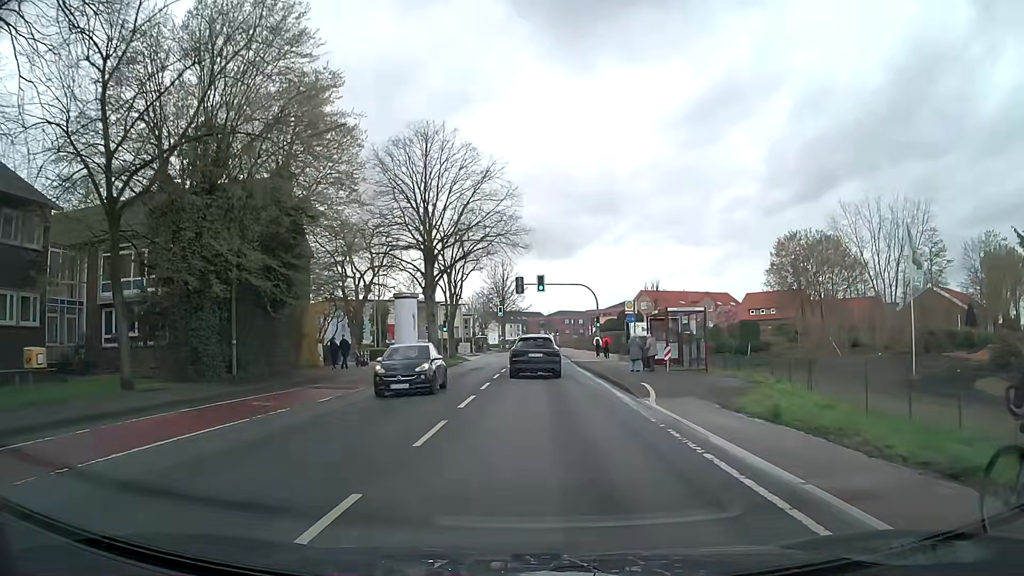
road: secondary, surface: asphalt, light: Day
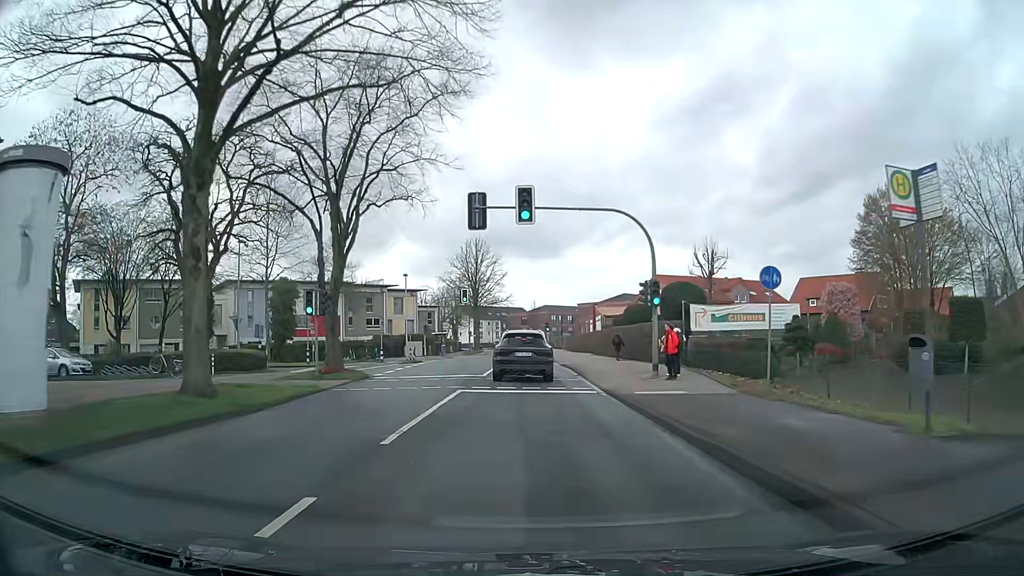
(+0.4, +30.0) m; +1°
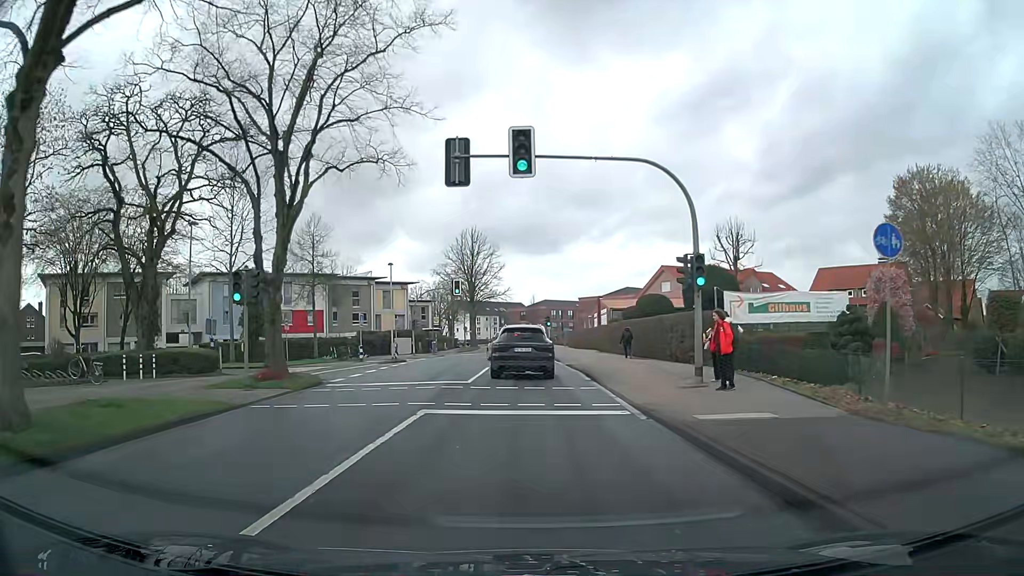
(0.0, +6.1) m; 0°
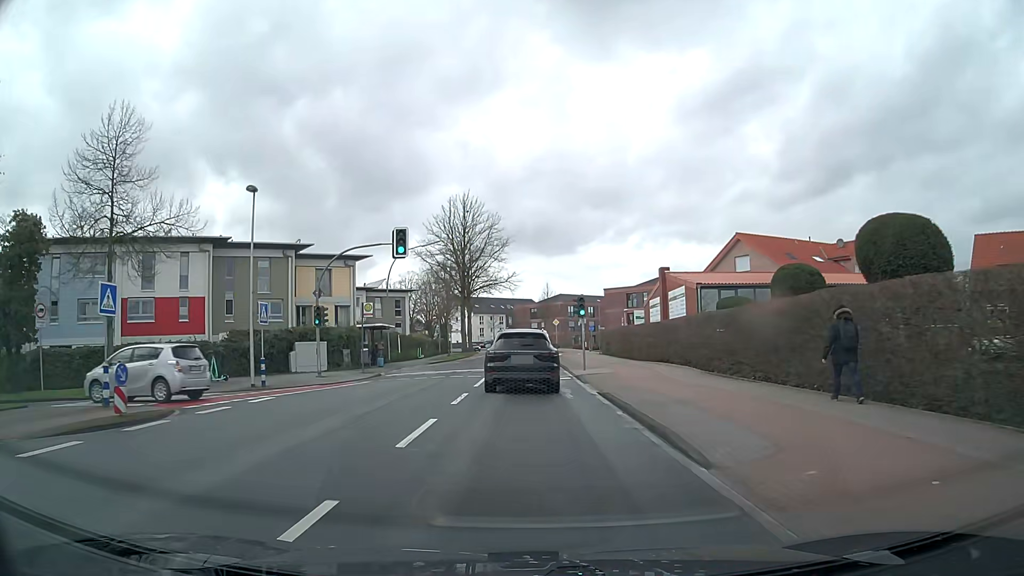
(-0.1, +29.5) m; -1°
(0, +10) (0, +20) (0, +30) (0, +40) (0, +50) (-1, +60) (-1, +70) (-1, +80) (-1, +90) (-1, +100) m
